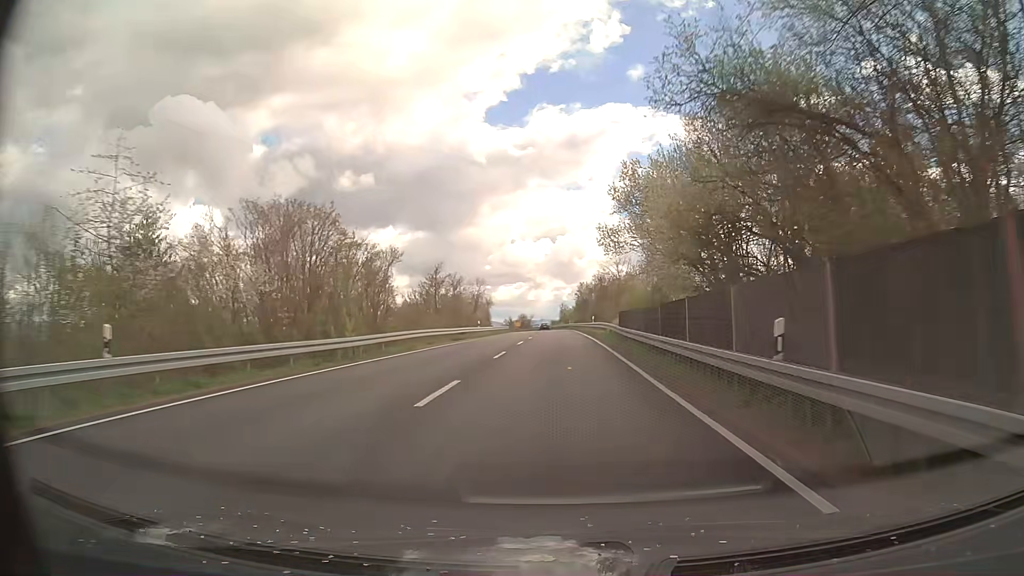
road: secondary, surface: asphalt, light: Day
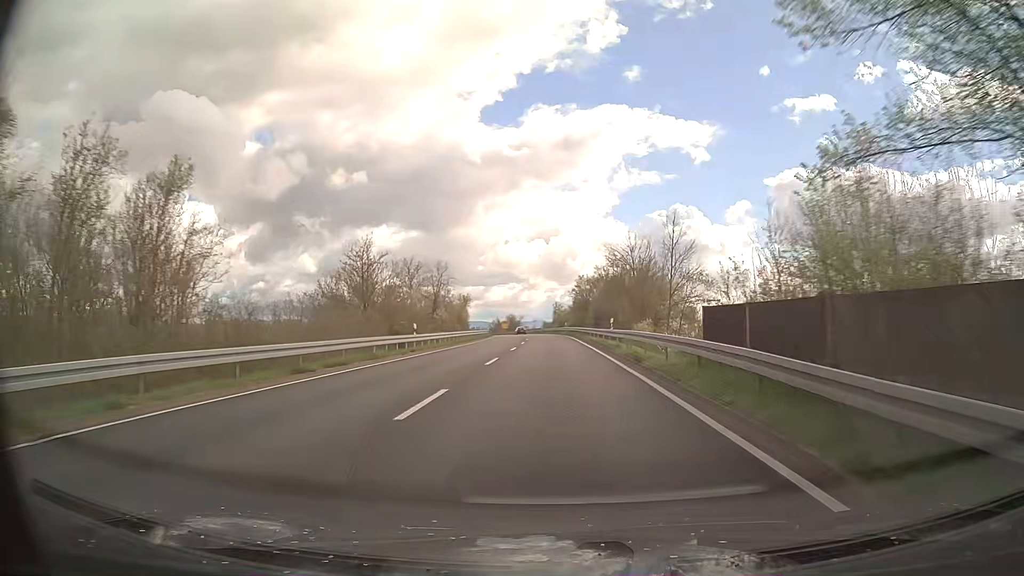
(0.0, +25.0) m; 0°
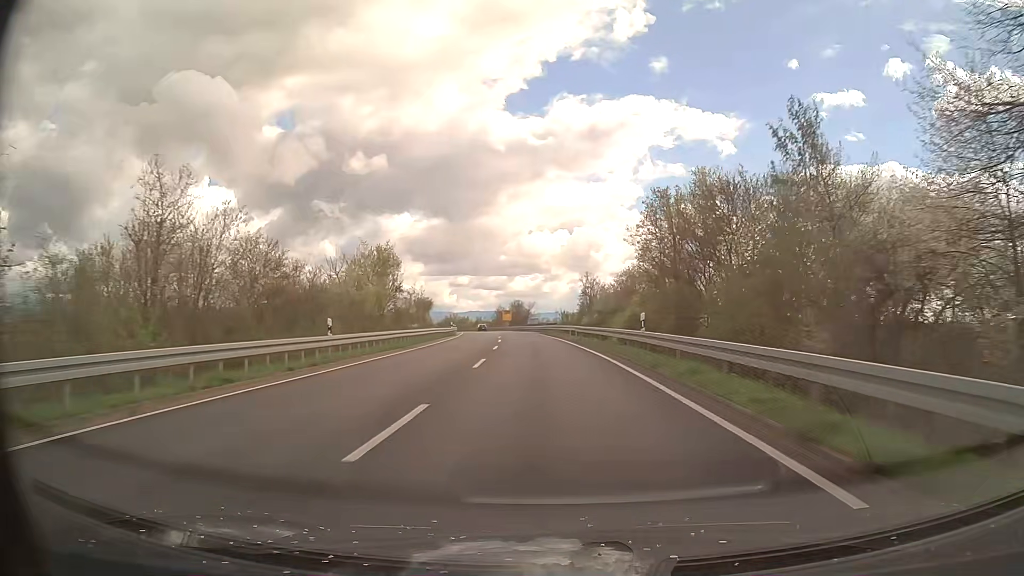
(-0.5, +62.9) m; -2°
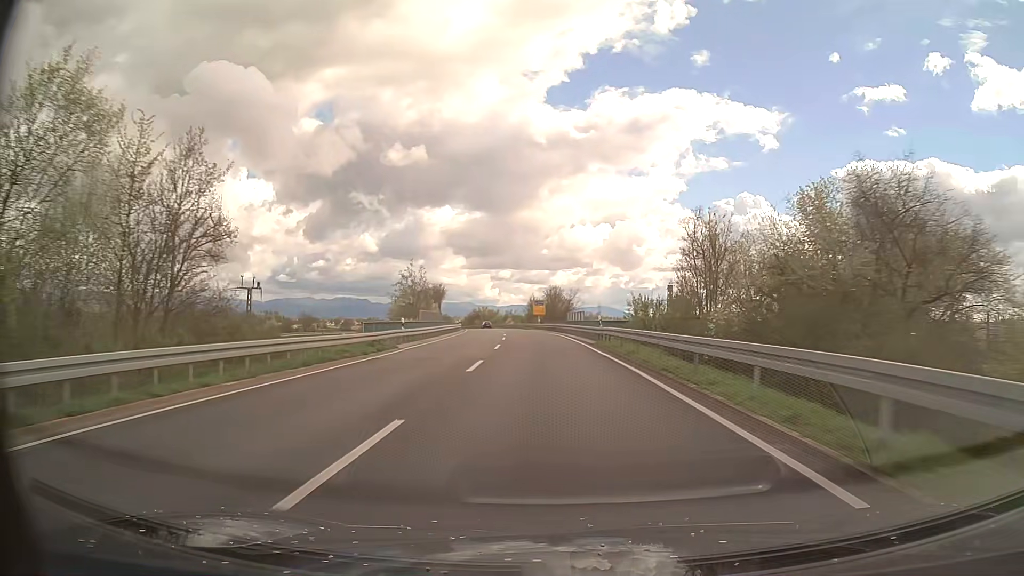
(-1.1, +37.8) m; -4°
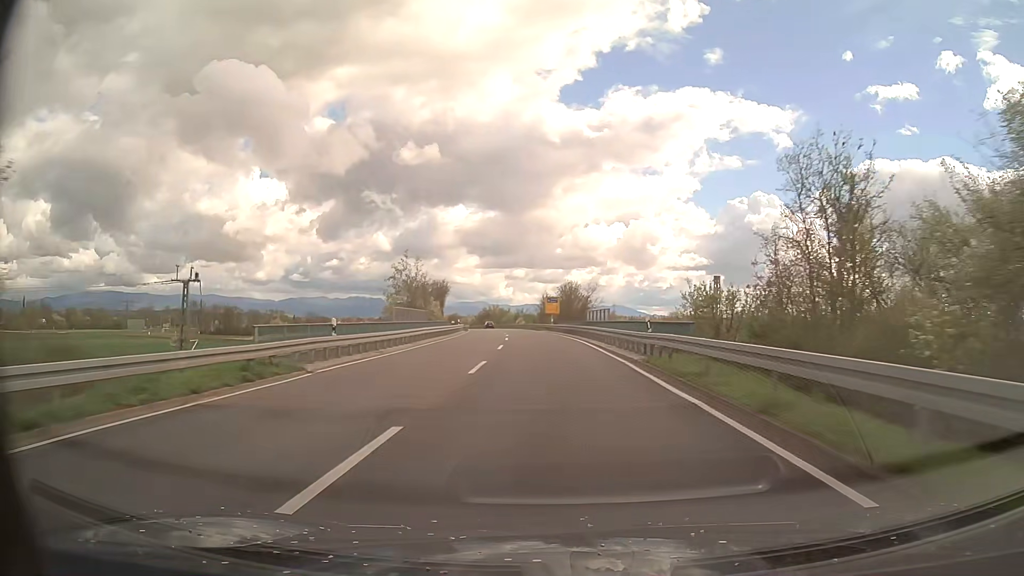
(-0.1, +12.6) m; -1°
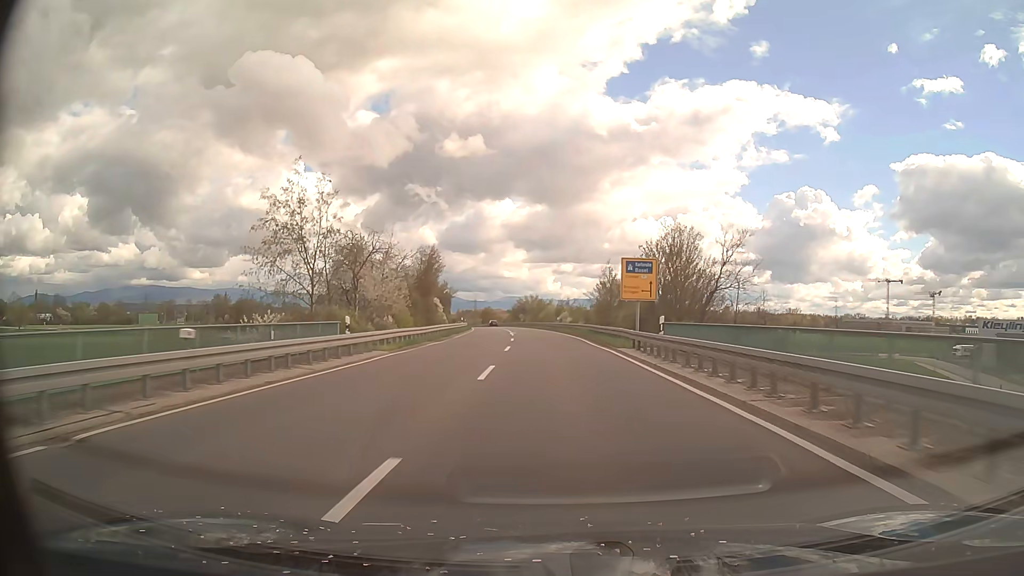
(-1.9, +49.9) m; -4°
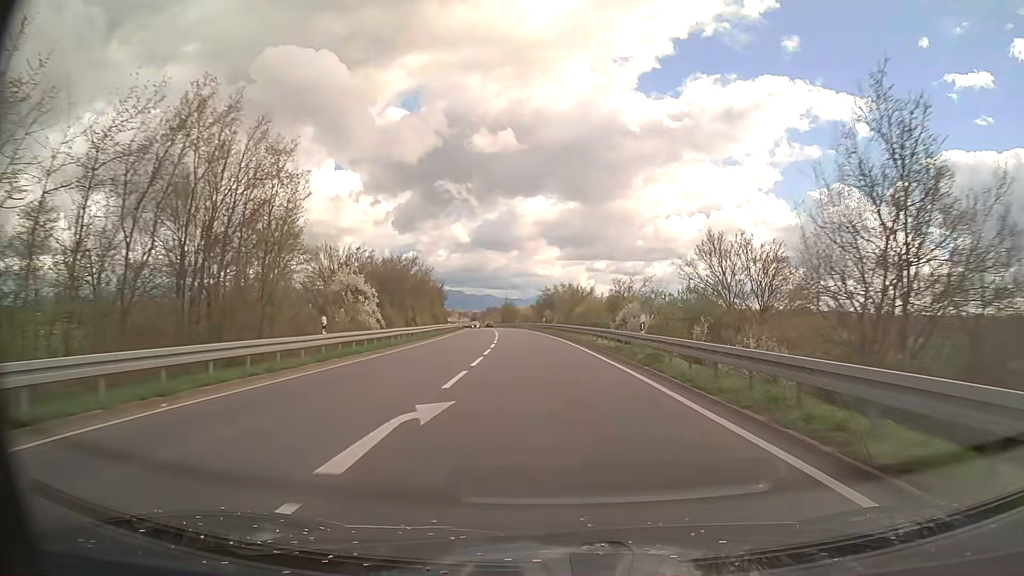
(-1.1, +49.7) m; -3°
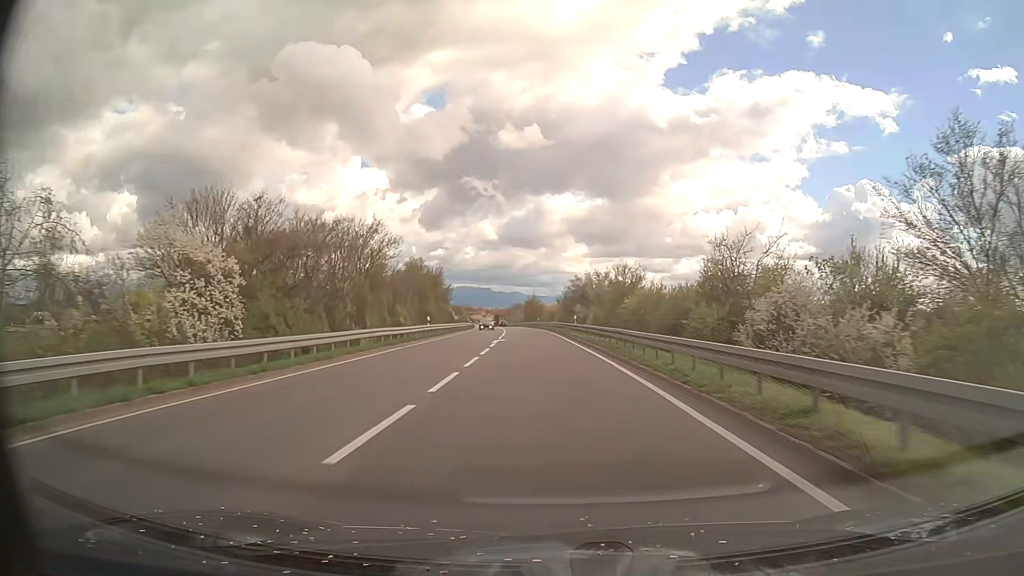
(-0.5, +24.9) m; -2°
(0, +10) (0, +20) (-1, +30) (-1, +40) (-1, +50) (-2, +60) (-3, +70) (-4, +80) (-4, +90) (-5, +100) m
